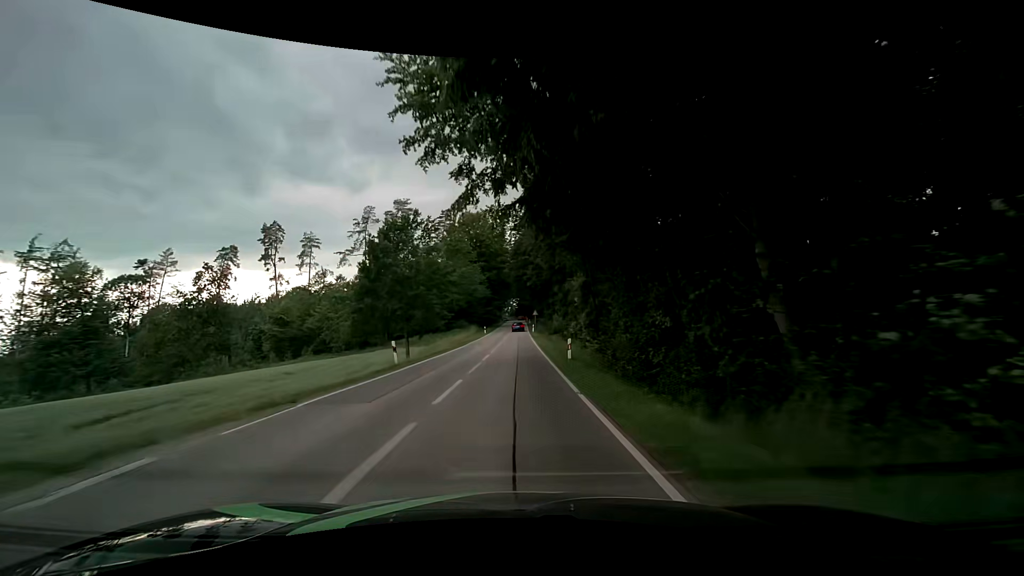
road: secondary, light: Day
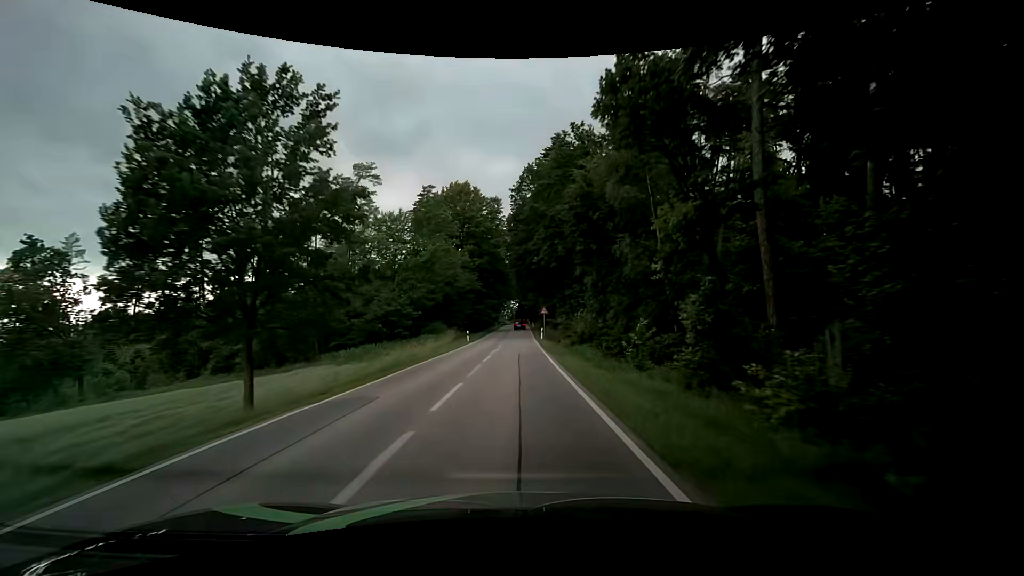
(0.0, +24.4) m; 0°
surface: asphalt
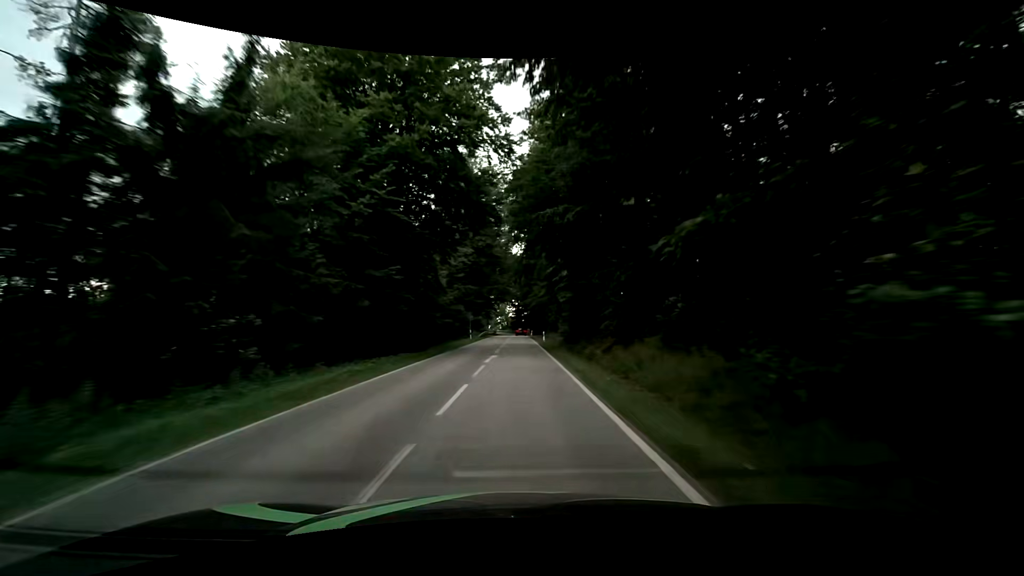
(+0.2, +48.5) m; +1°
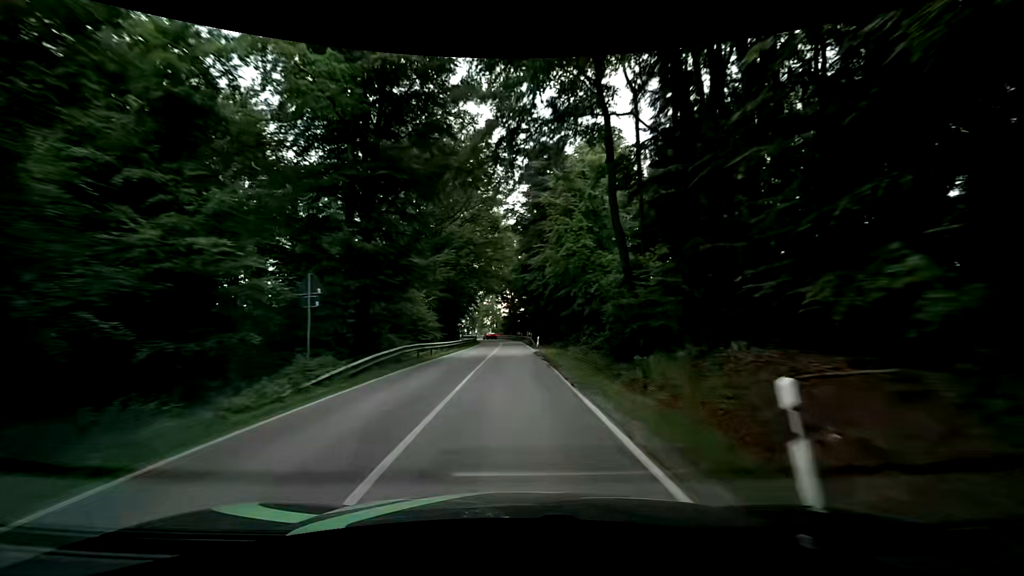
(+0.1, +44.2) m; 0°
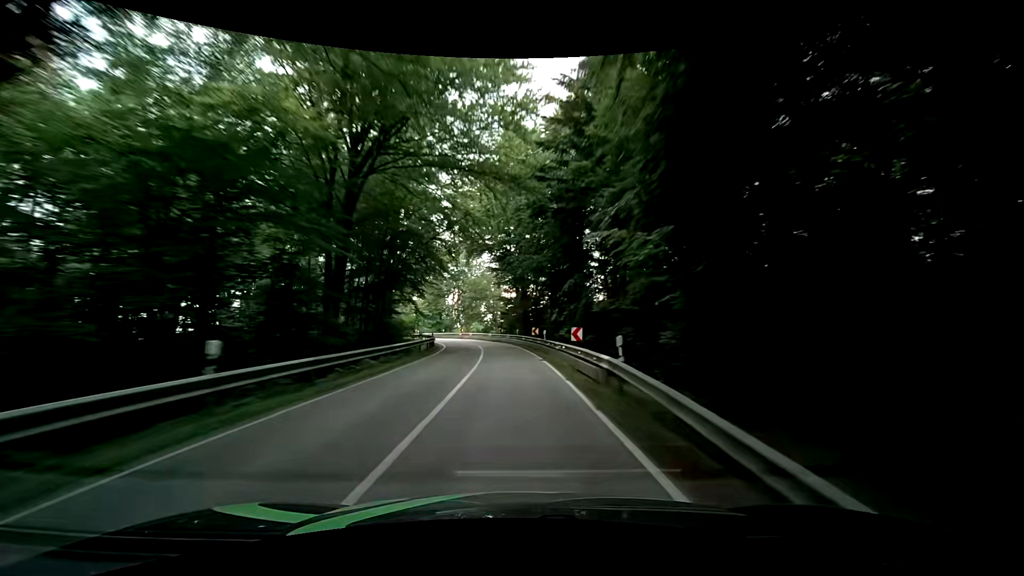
(-0.2, +49.1) m; -2°
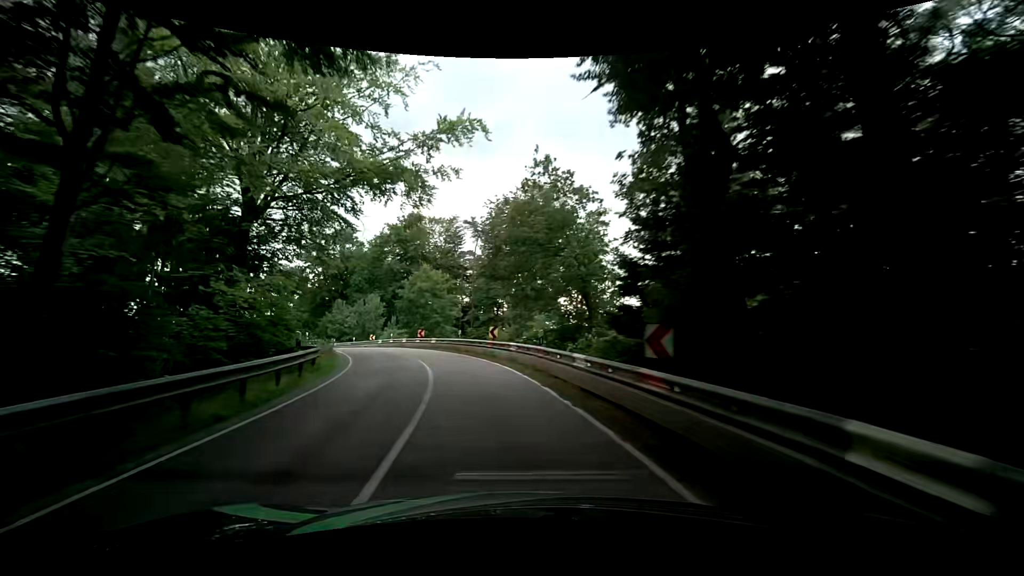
(-1.8, +42.7) m; -8°
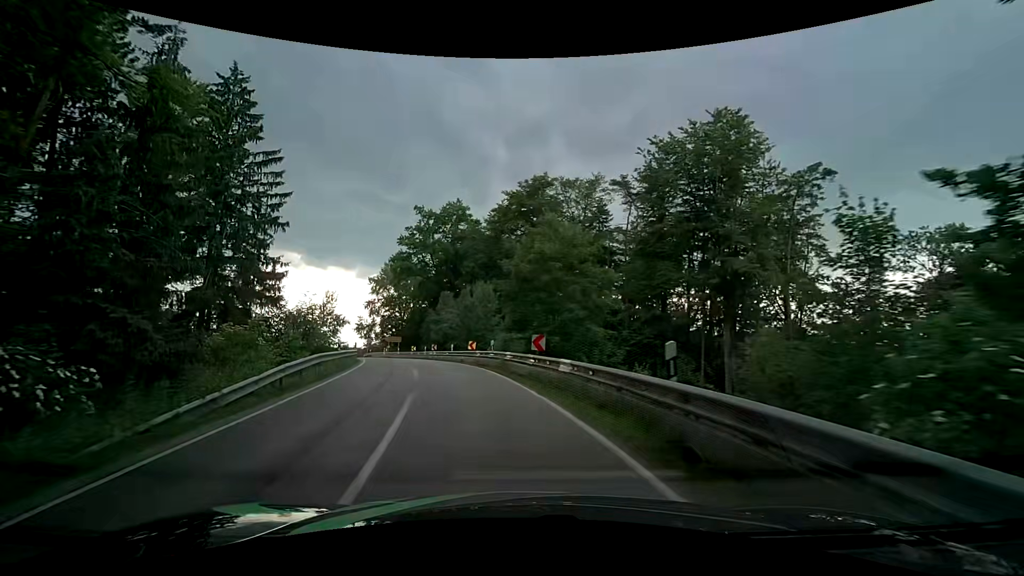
(-3.1, +22.1) m; -17°
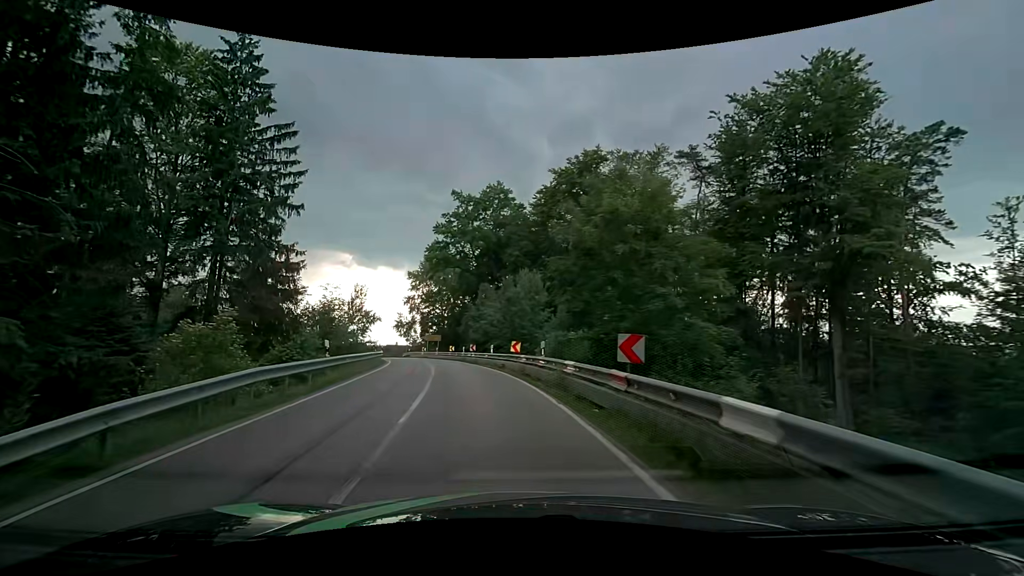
(-0.4, +7.3) m; -6°
(0, +10) (-1, +20) (-3, +30) (-5, +40) (-7, +49) (-10, +59) (-14, +68) (-18, +77) (-22, +86) (-27, +95) m
